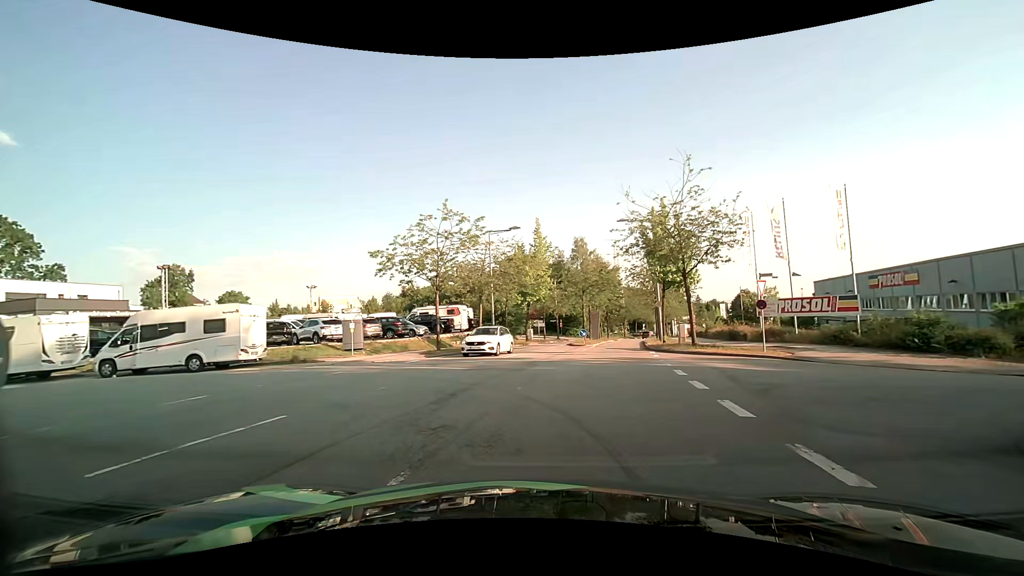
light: Day
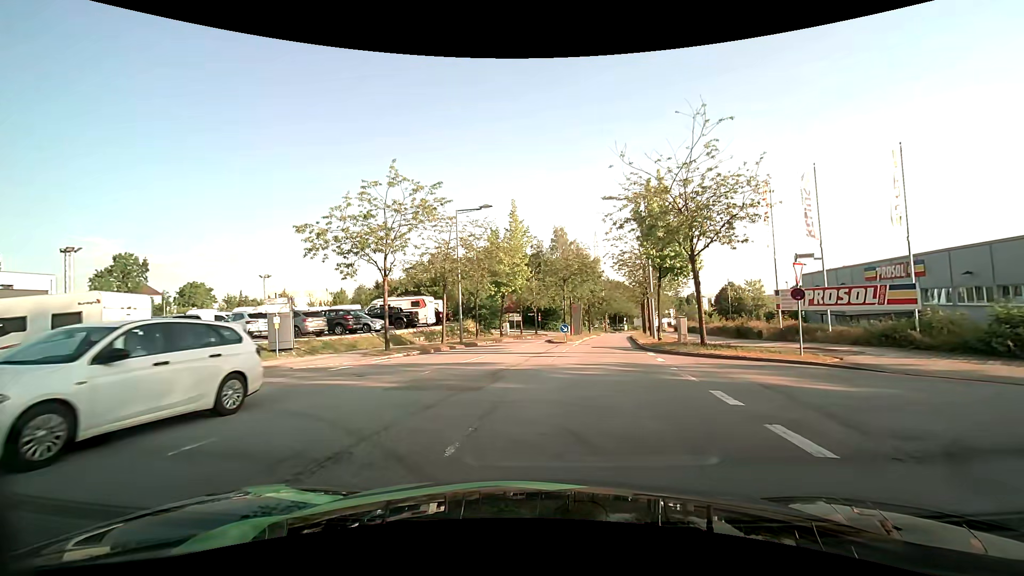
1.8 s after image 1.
(+0.3, +5.2) m; +3°
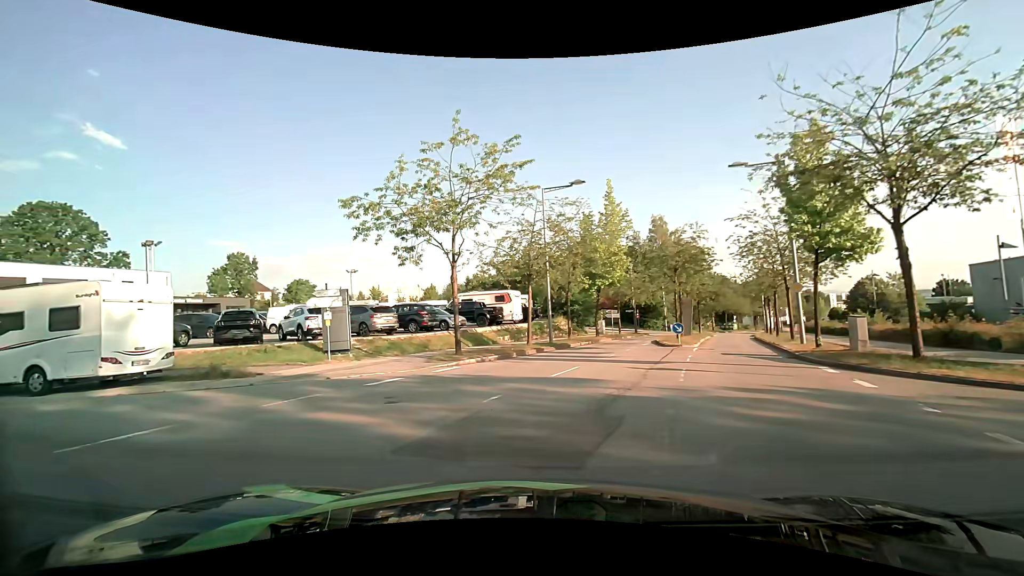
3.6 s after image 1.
(-0.3, +5.1) m; -10°
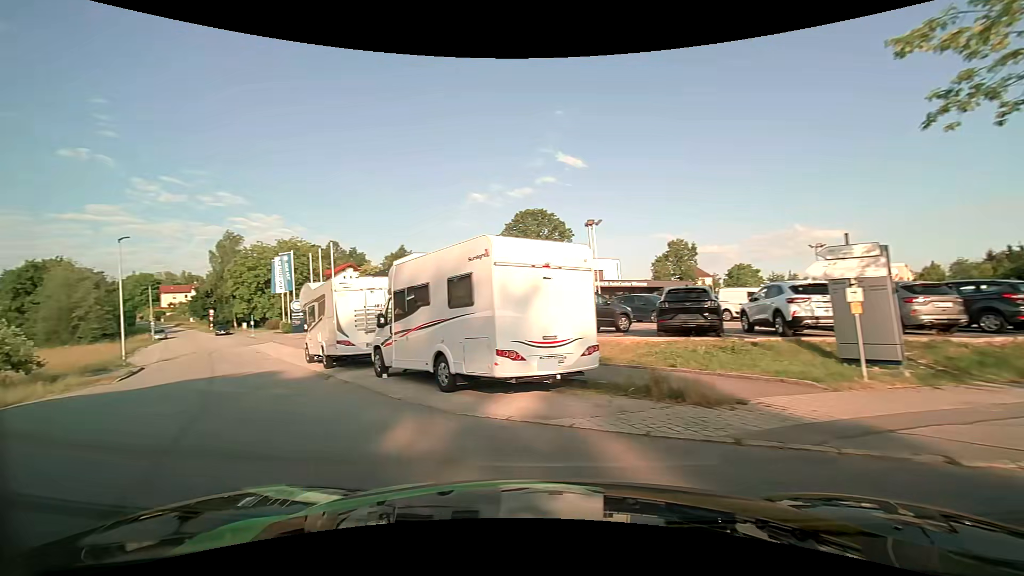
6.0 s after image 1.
(-3.1, +7.6) m; -47°
